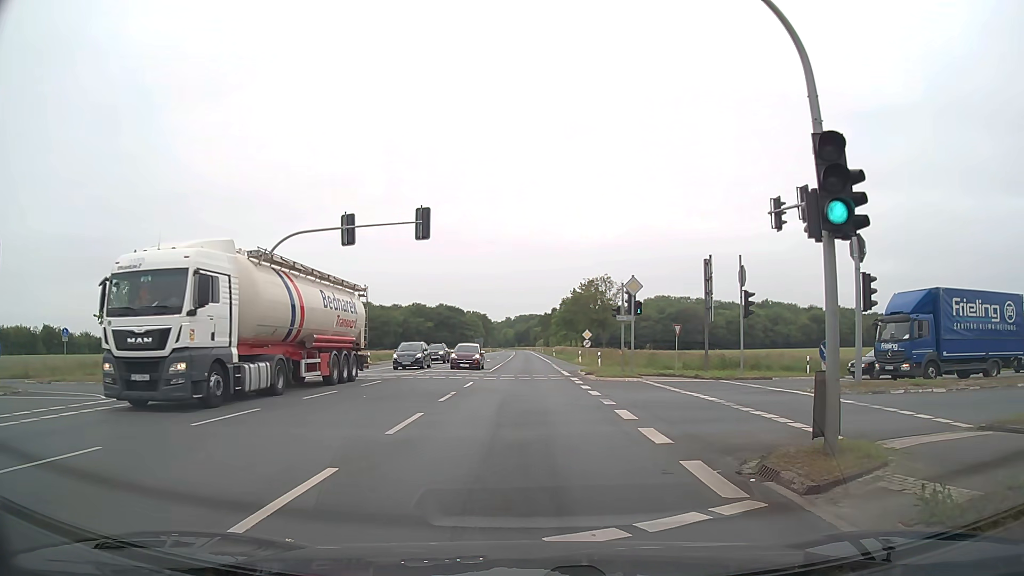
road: primary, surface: asphalt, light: Day
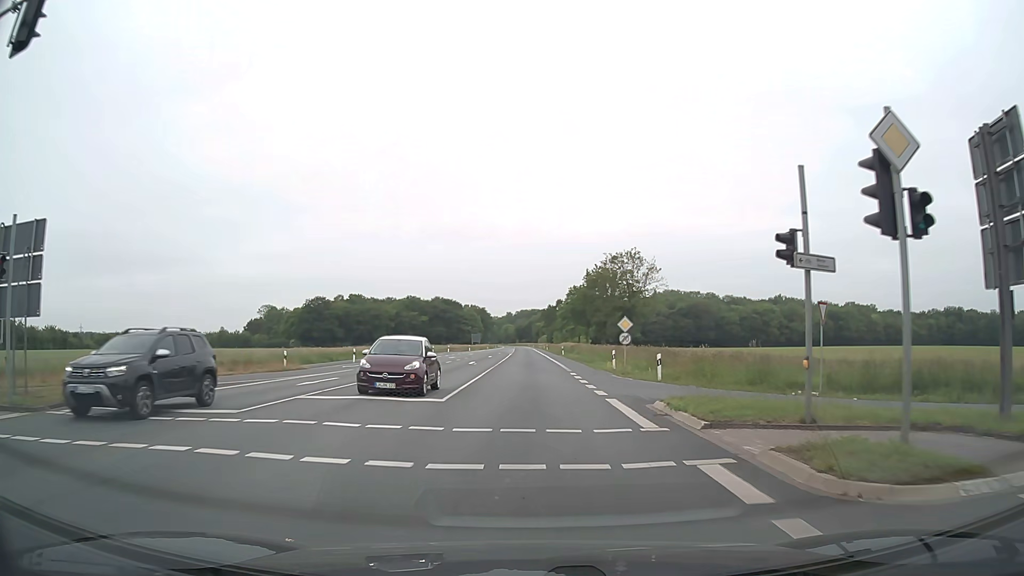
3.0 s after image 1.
(+0.1, +22.3) m; 0°
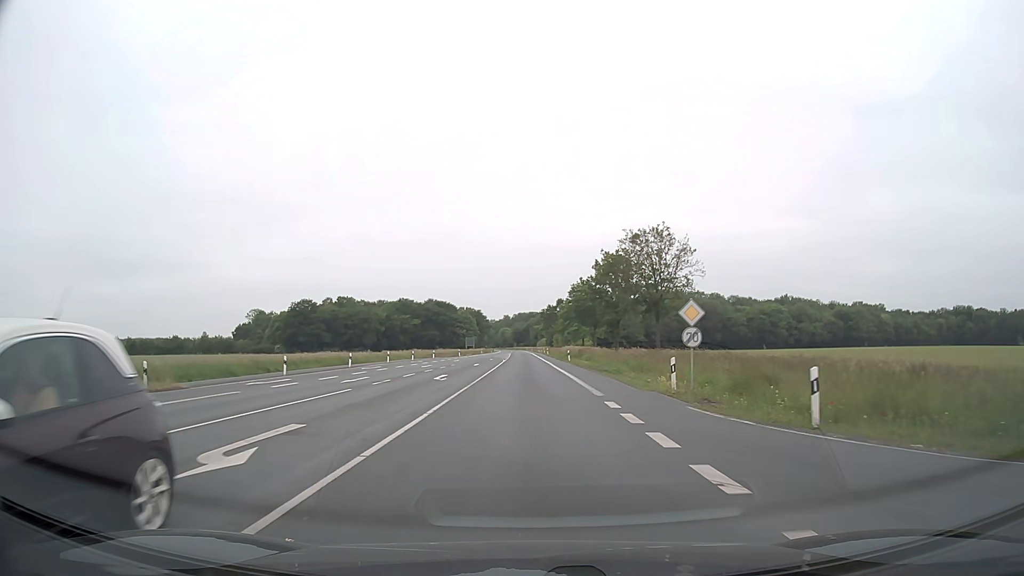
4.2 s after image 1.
(0.0, +15.5) m; 0°
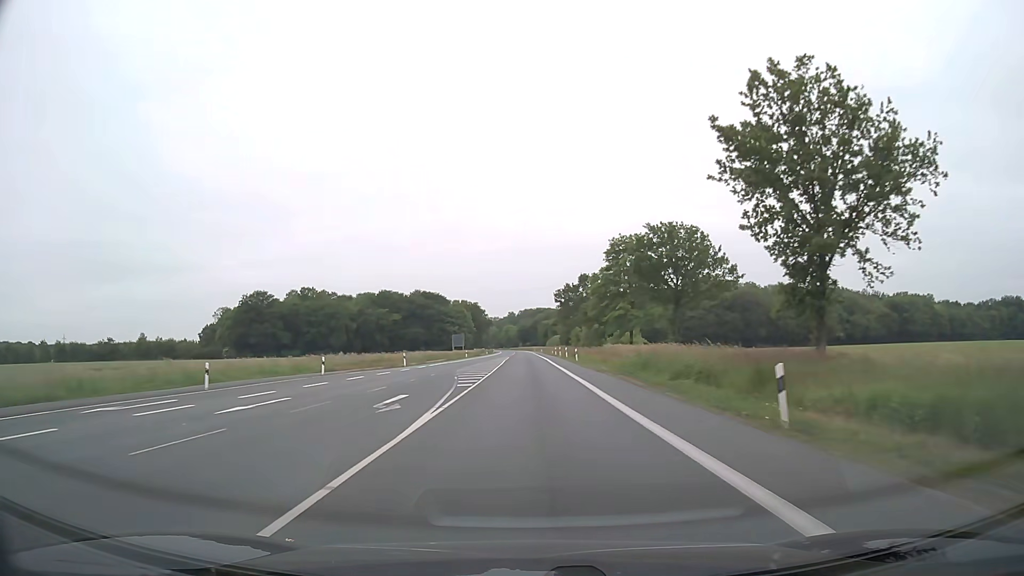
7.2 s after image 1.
(-0.2, +54.0) m; -1°
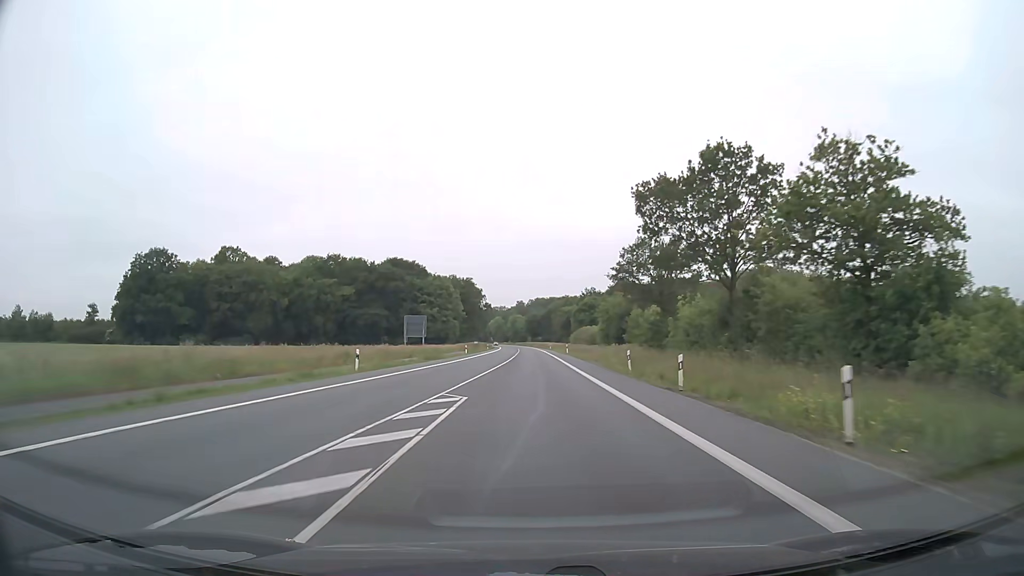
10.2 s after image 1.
(-0.7, +70.8) m; -1°
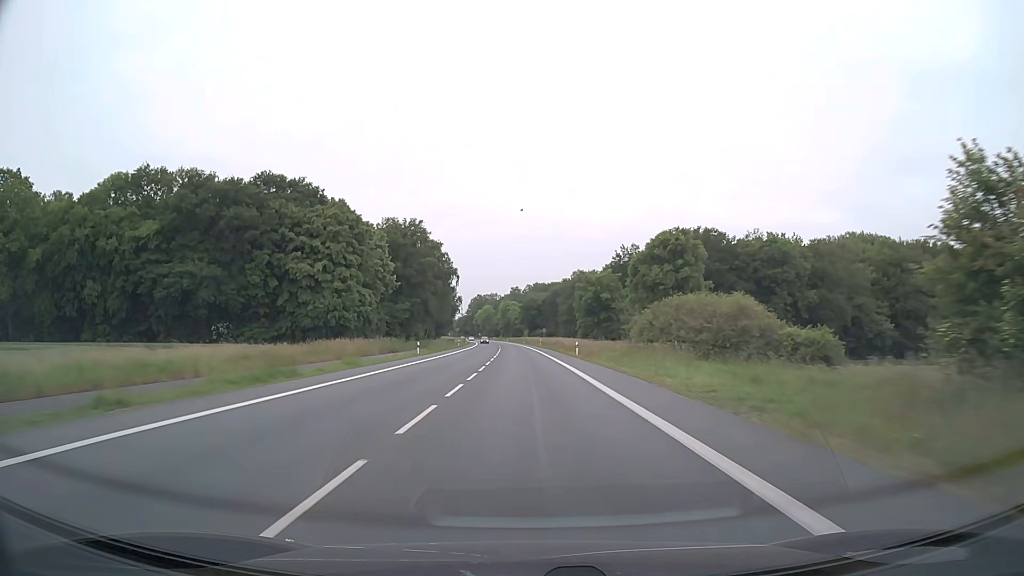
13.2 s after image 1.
(+0.7, +80.0) m; 0°
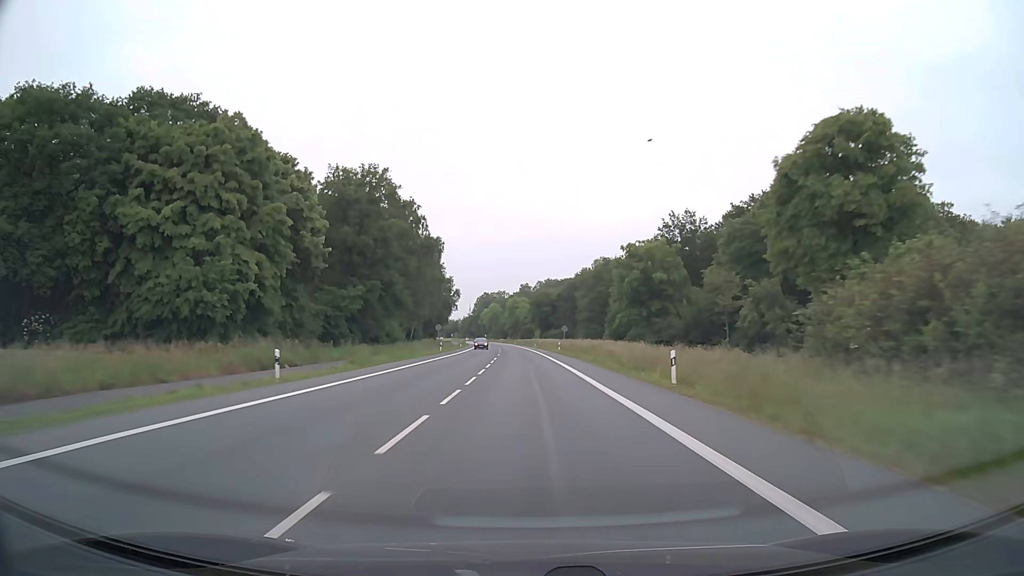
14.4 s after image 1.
(-0.2, +31.8) m; -1°
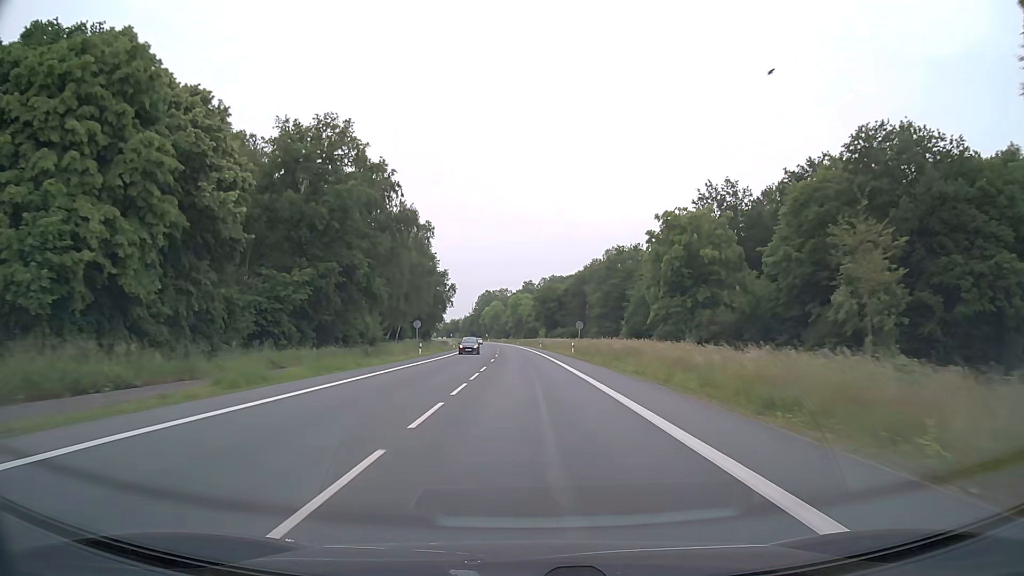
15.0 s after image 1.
(0.0, +15.8) m; 0°
(0, +10) (0, +20) (0, +30) (-1, +40) (-1, +50) (-1, +60) (-1, +70) (-2, +80) (-2, +90) (-3, +100) m
